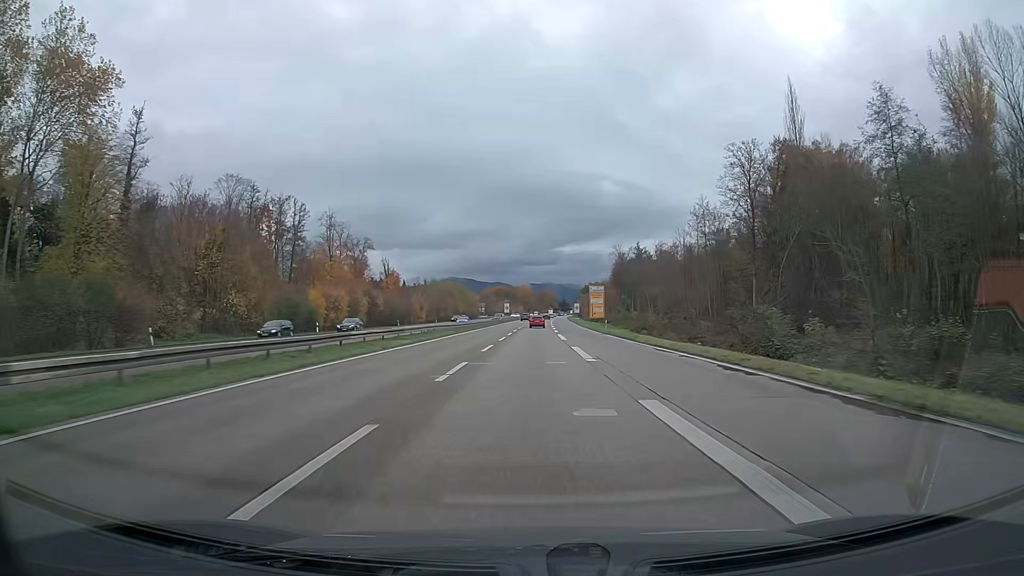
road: trunk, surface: asphalt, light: Day
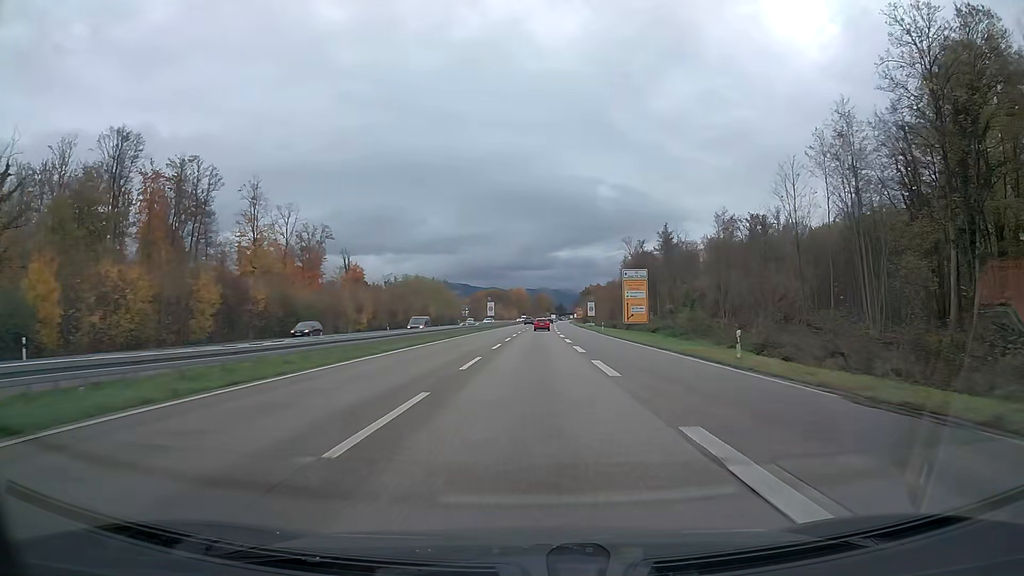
(+0.2, +44.1) m; 0°
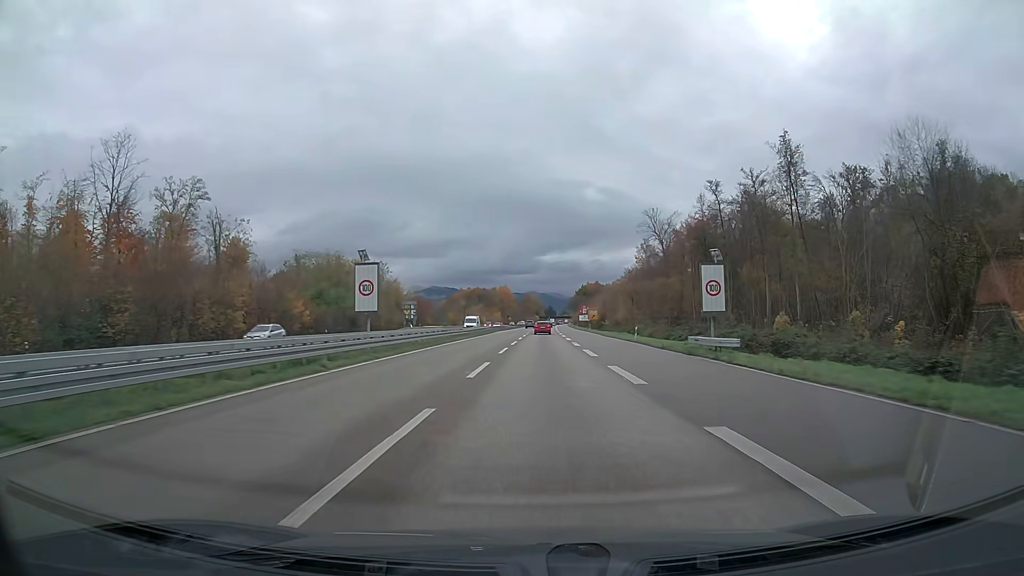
(+0.6, +72.9) m; +1°
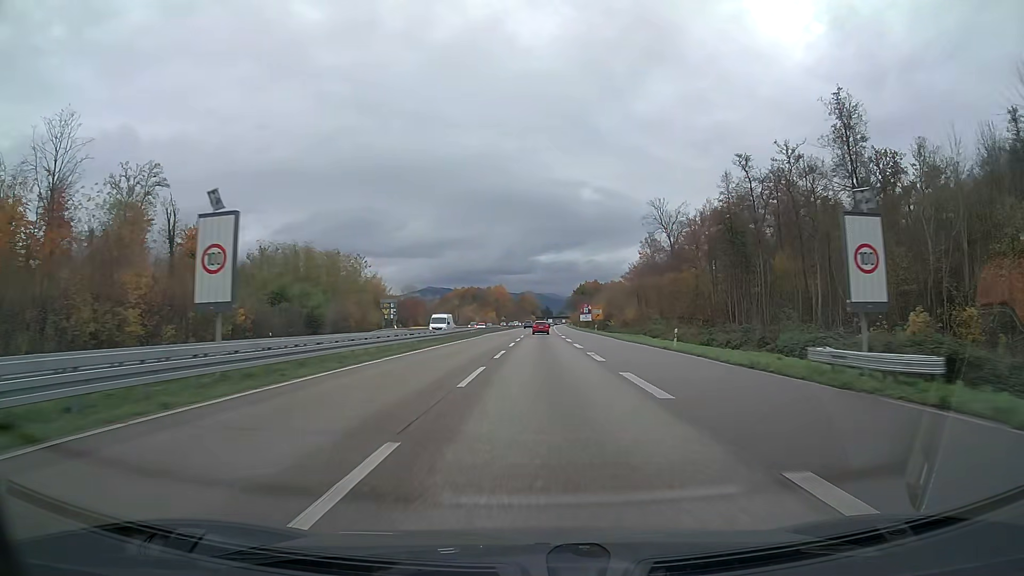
(0.0, +14.6) m; 0°
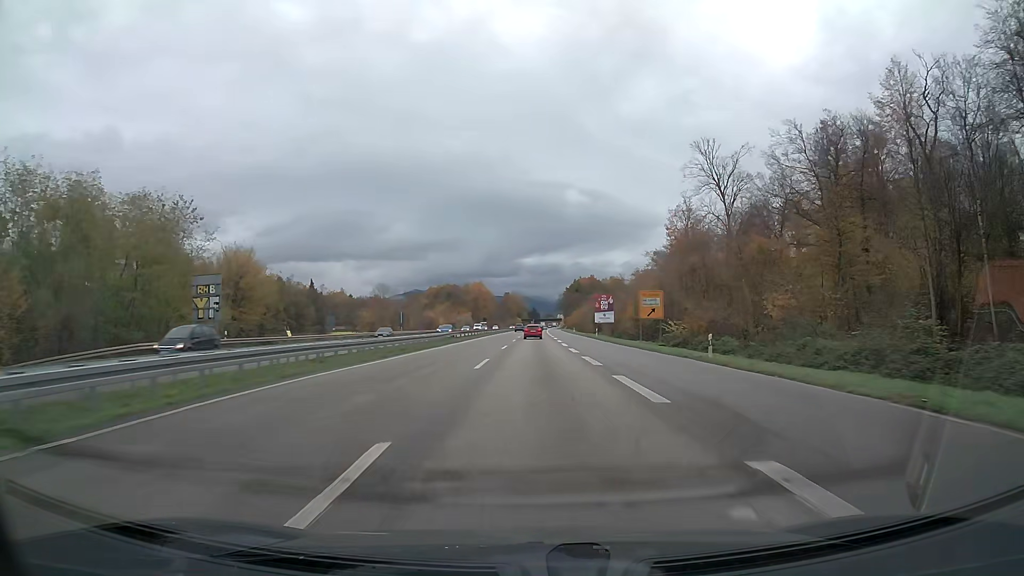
(+0.6, +58.7) m; +1°
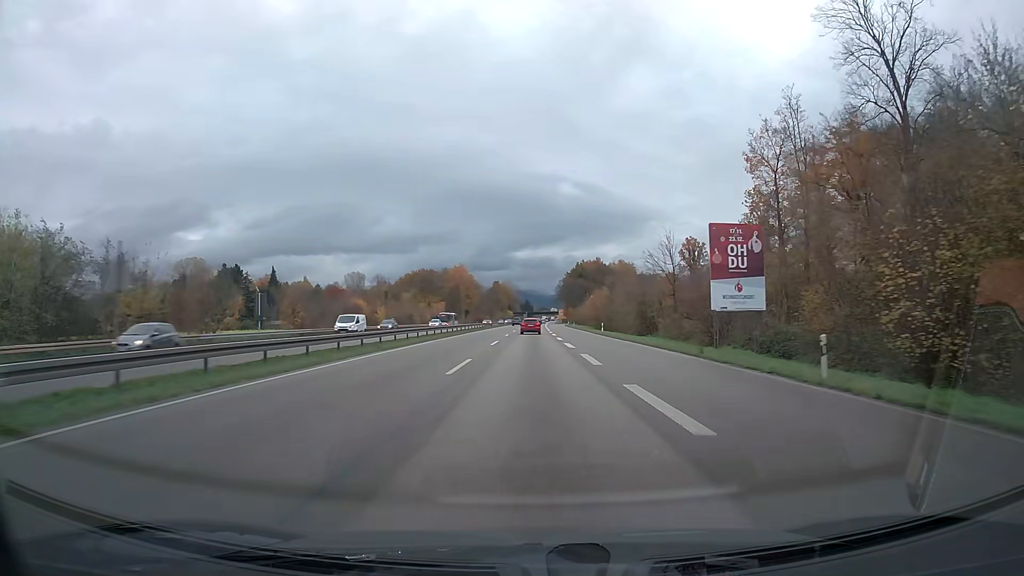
(+0.3, +58.8) m; 0°
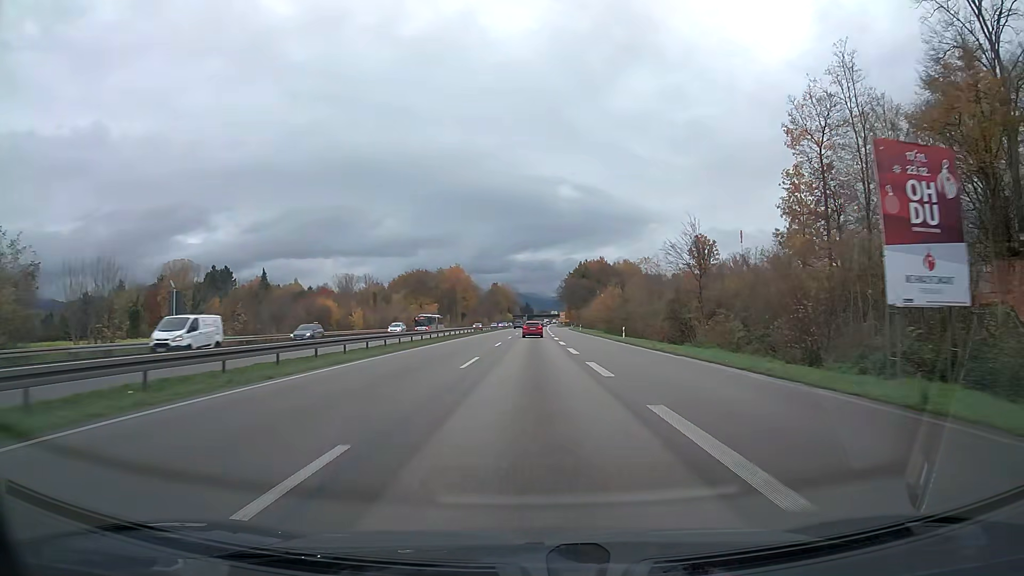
(0.0, +14.8) m; 0°
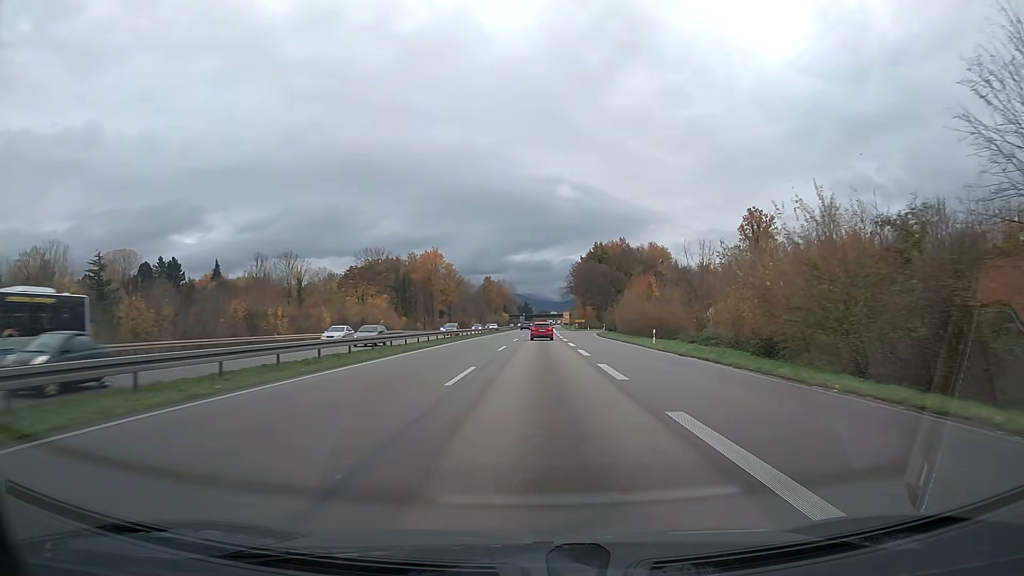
(0.0, +60.2) m; 0°
